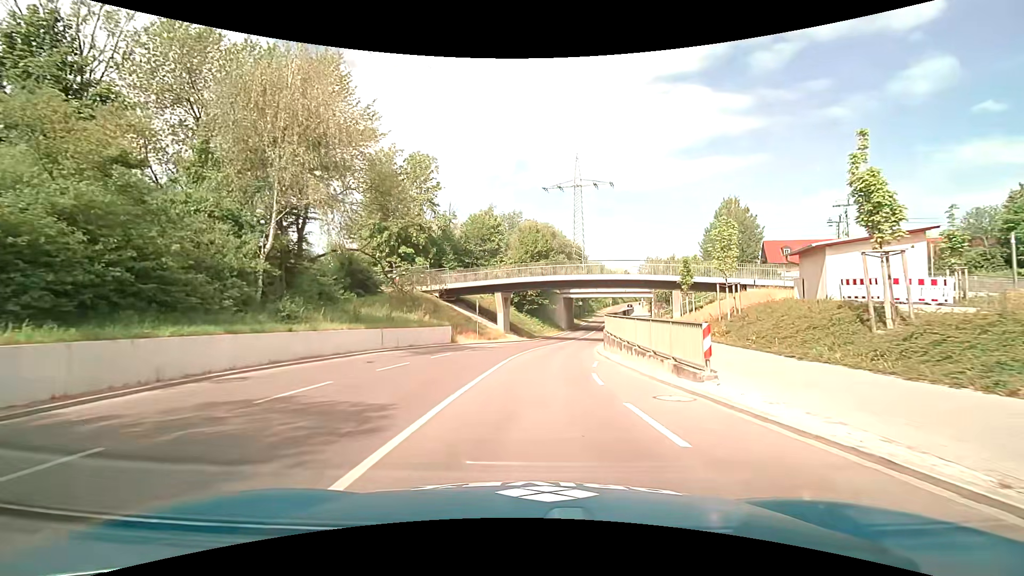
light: Day
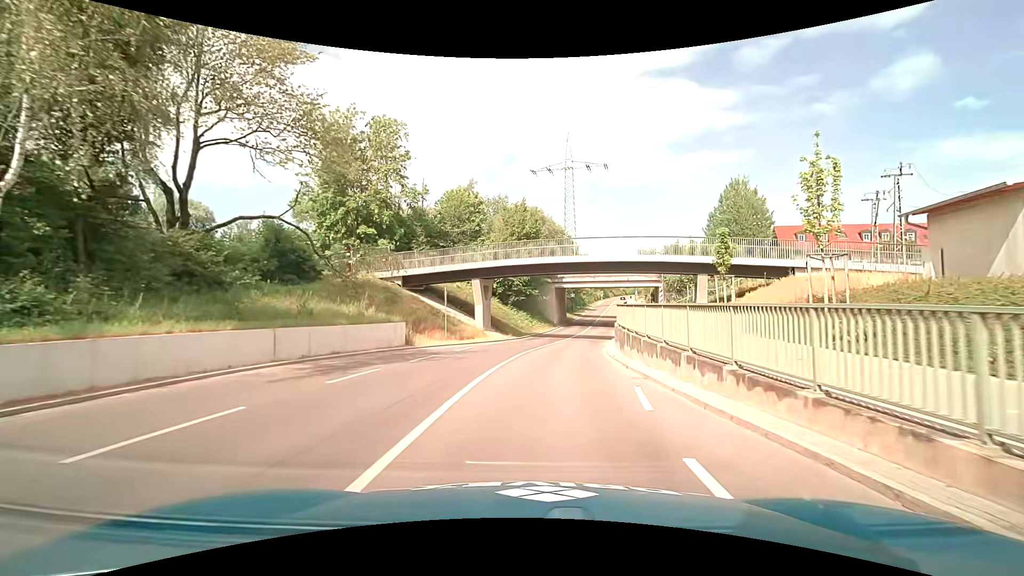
(+0.1, +9.5) m; +1°
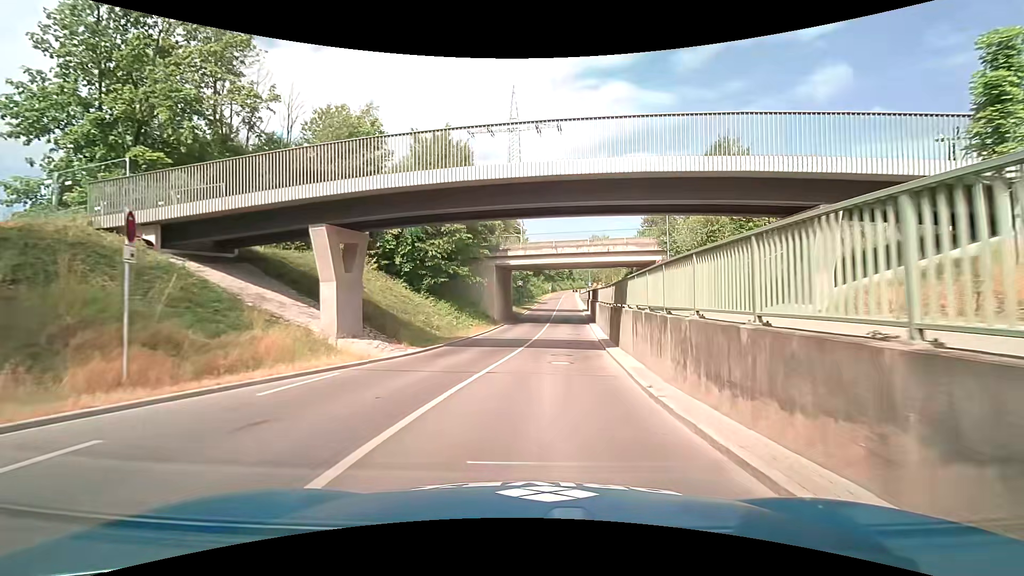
(+1.0, +19.9) m; +7°
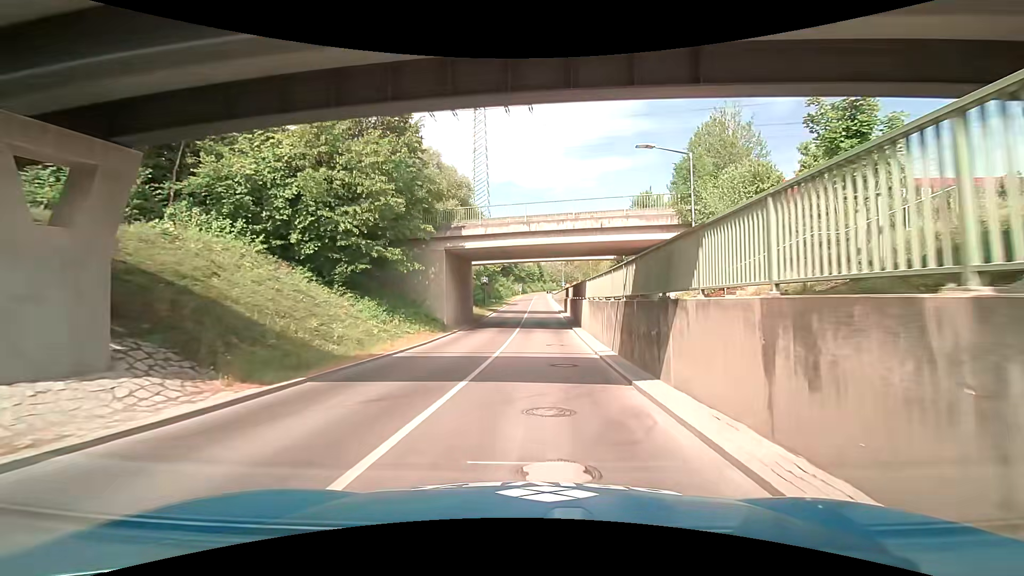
(+0.3, +10.2) m; +3°
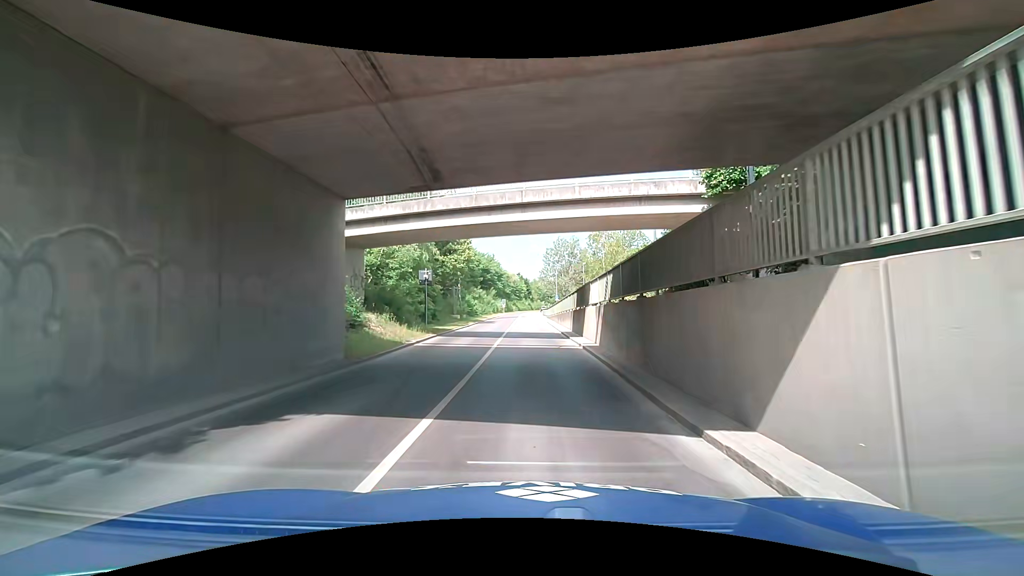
(+0.6, +24.2) m; +2°
(0, +10) (0, +20) (0, +30) (0, +40) (0, +50) (0, +60) (0, +70) (0, +80) (0, +90) (0, +100) m
